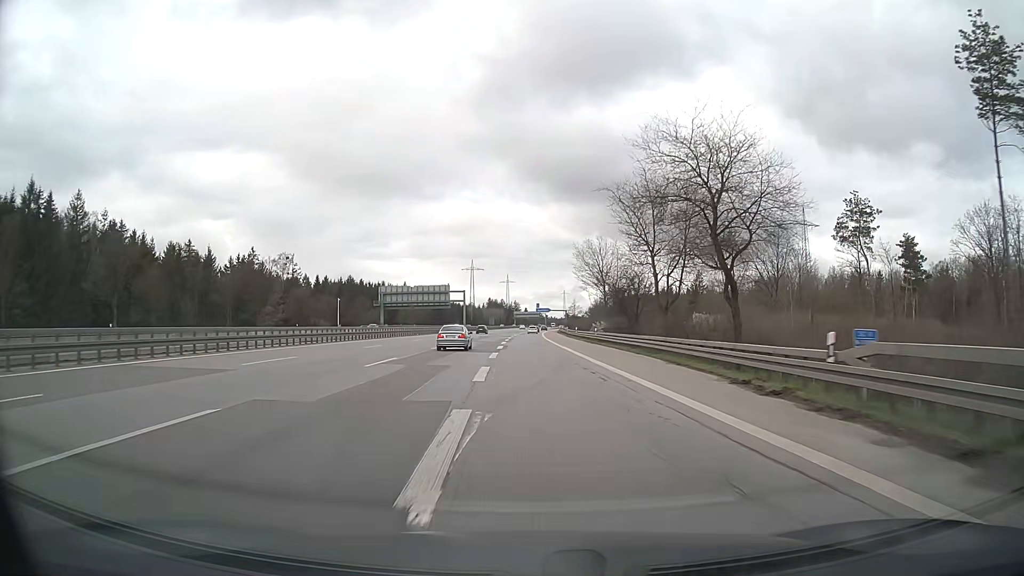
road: motorway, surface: asphalt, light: Day
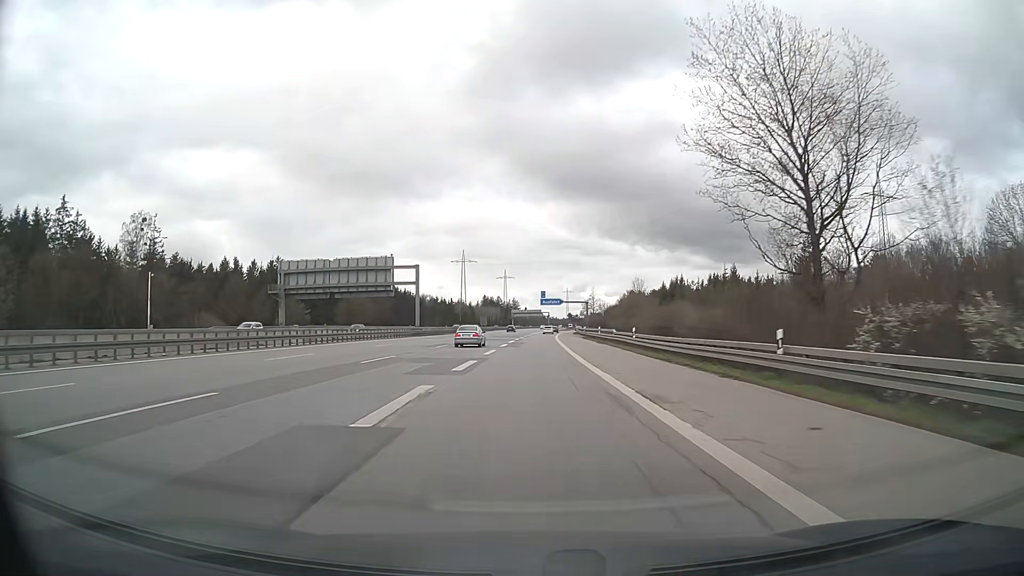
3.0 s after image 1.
(+0.1, +68.9) m; 0°
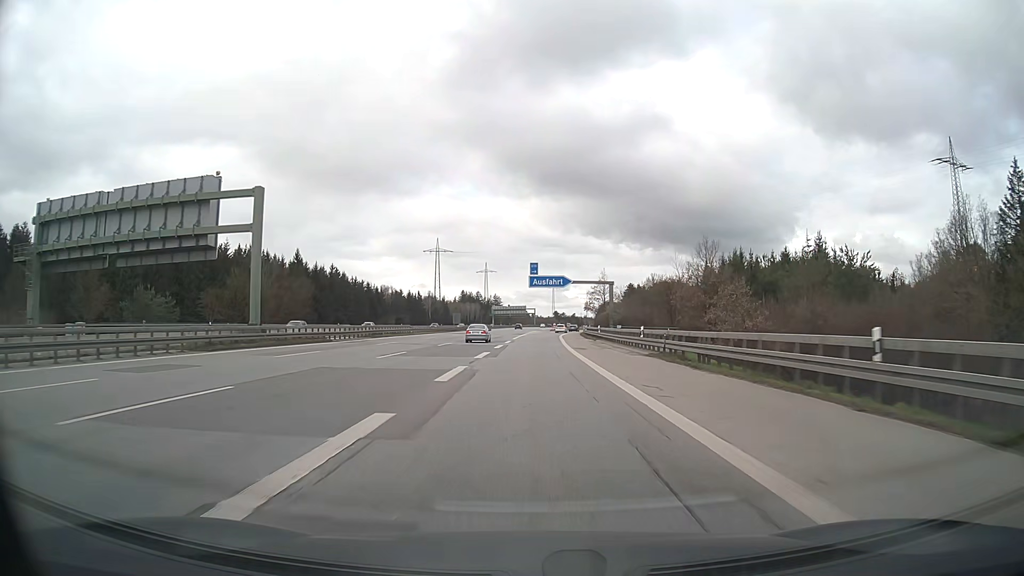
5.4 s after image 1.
(+0.5, +53.1) m; +1°
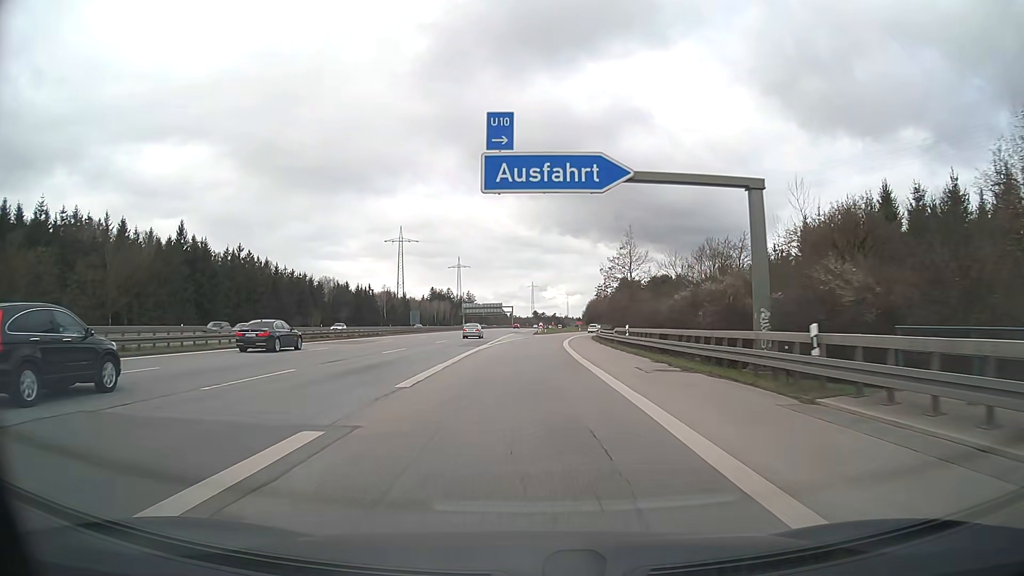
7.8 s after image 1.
(+0.9, +50.0) m; +2°
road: motorway_link
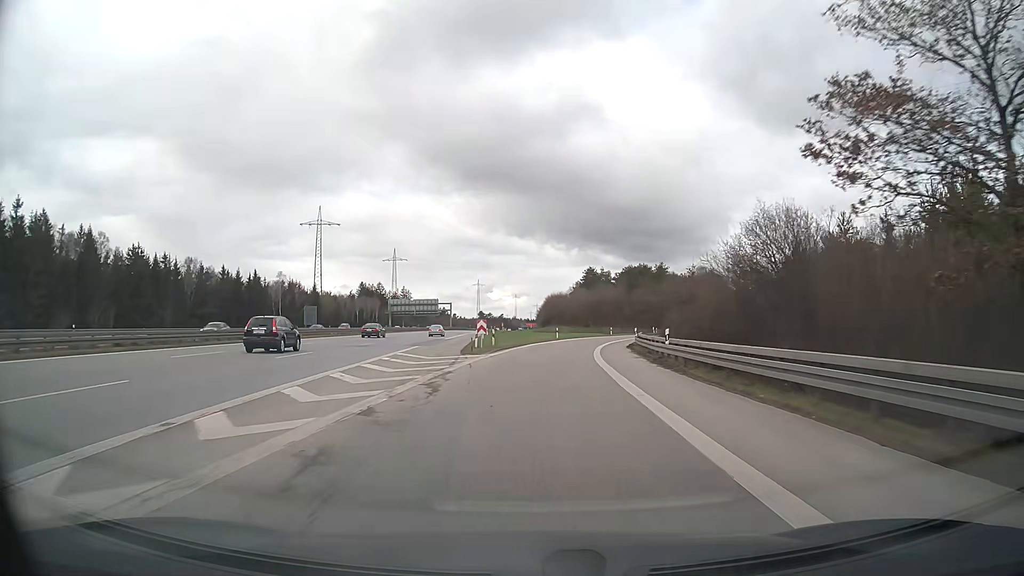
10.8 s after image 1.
(+1.5, +58.8) m; +4°
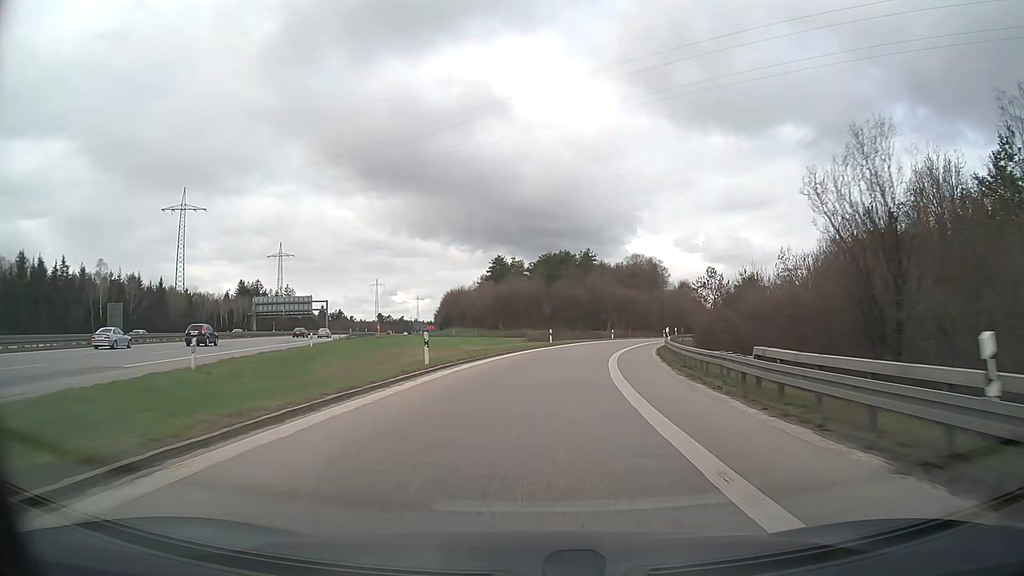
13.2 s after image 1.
(+3.3, +45.2) m; +8°
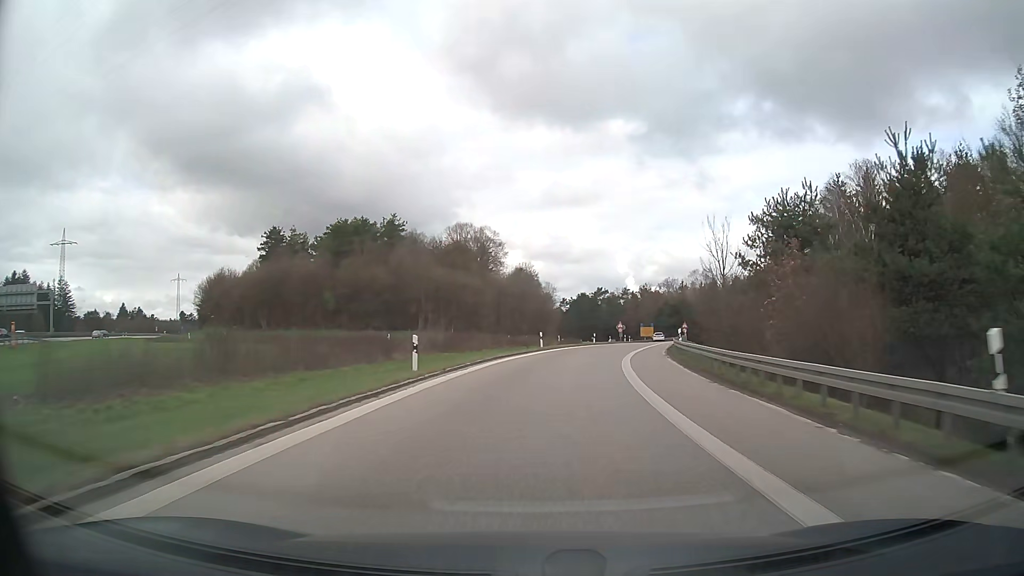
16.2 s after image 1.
(+7.1, +54.6) m; +16°
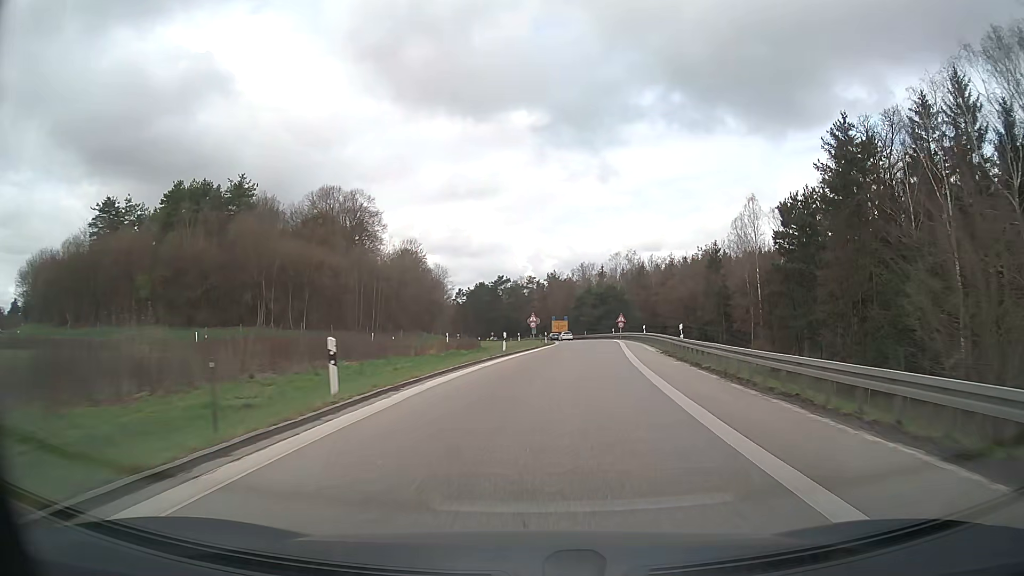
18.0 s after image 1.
(+2.3, +31.0) m; +9°
(0, +10) (+1, +20) (+2, +30) (+3, +40) (+4, +50) (+5, +60) (+6, +70) (+6, +80) (+6, +90) (+6, +100) m
